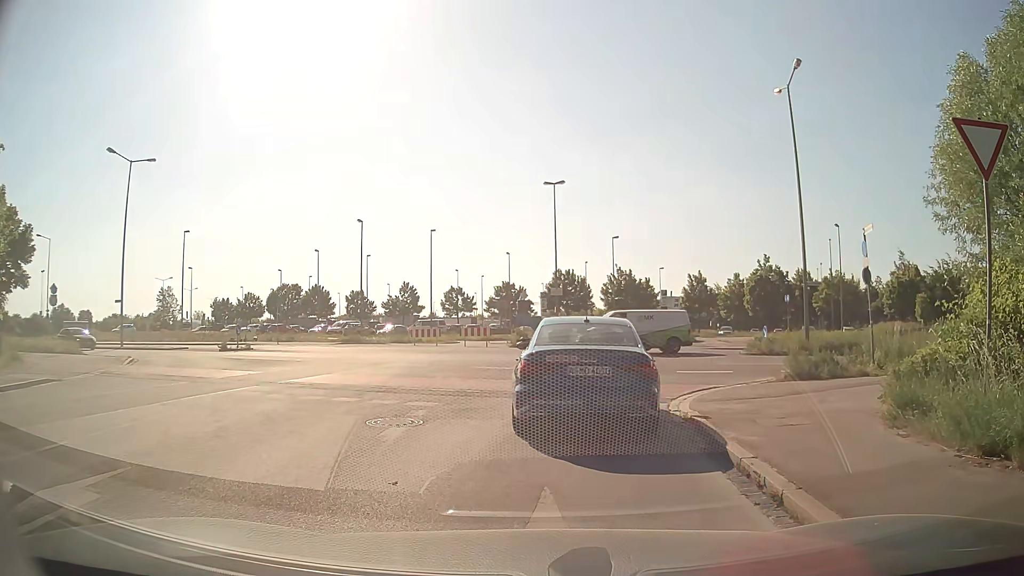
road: residential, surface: asphalt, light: Day
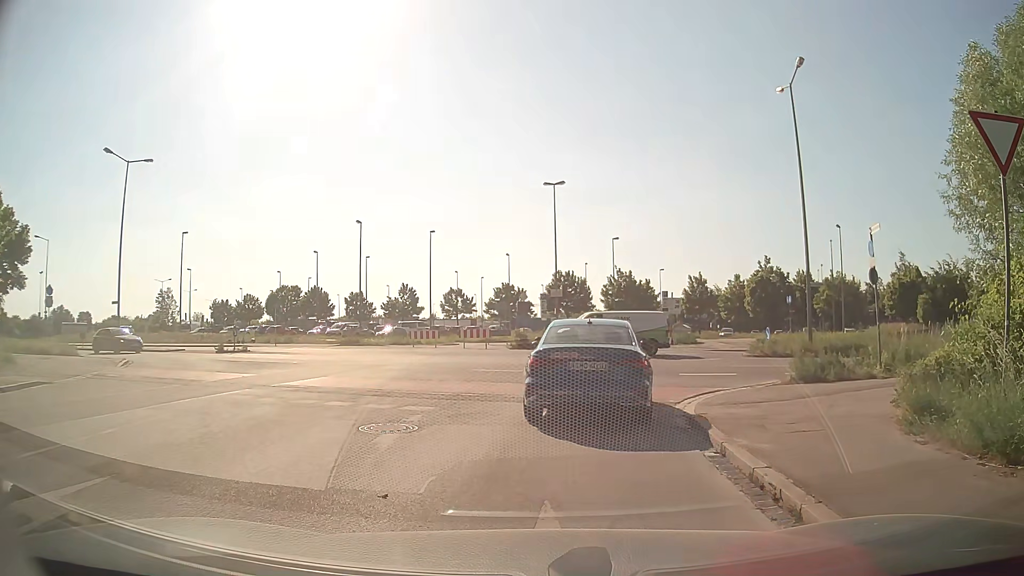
(0.0, +0.4) m; 0°
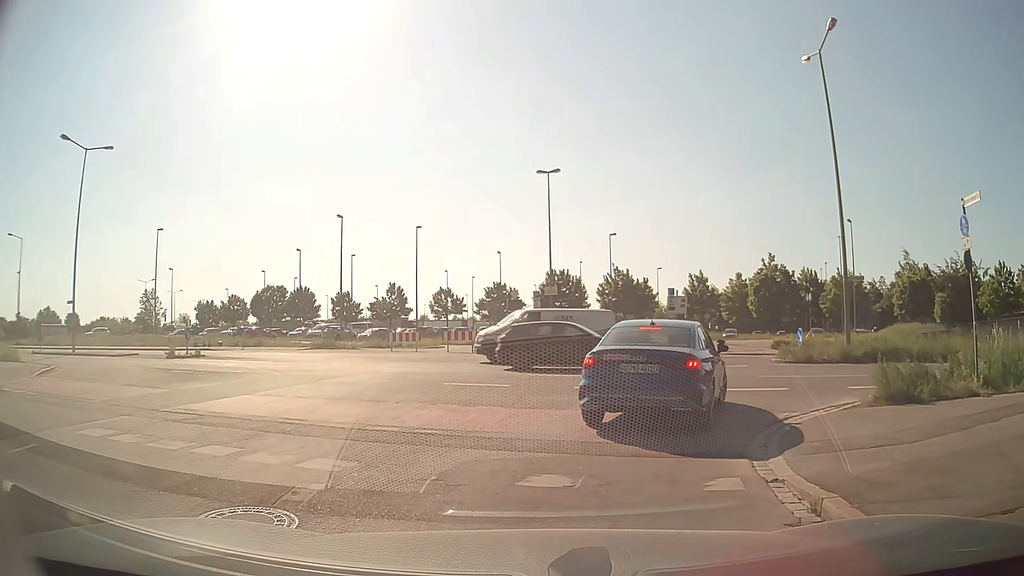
(-0.1, +4.5) m; 0°
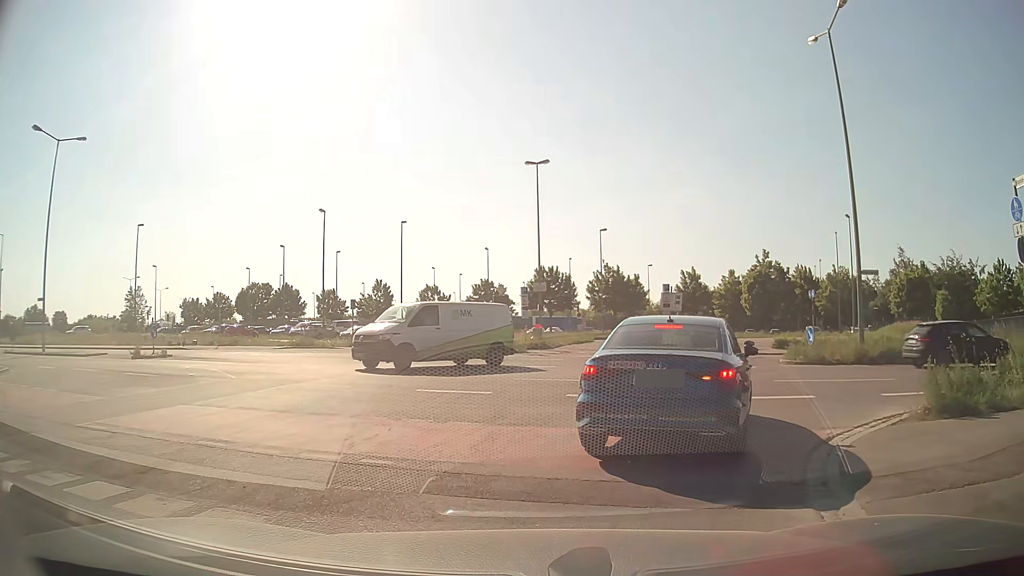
(0.0, +2.0) m; +1°
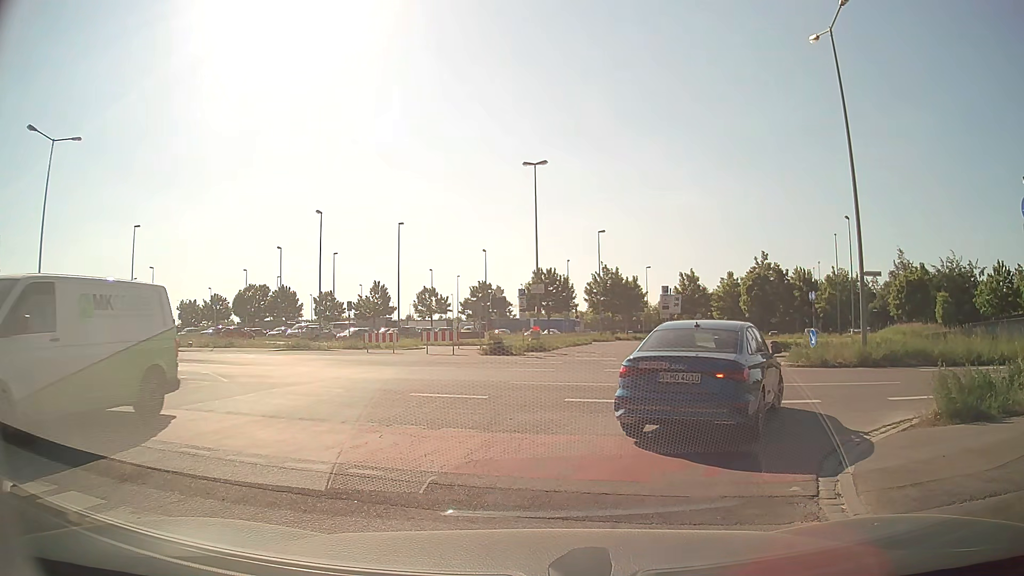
(0.0, +0.5) m; 0°
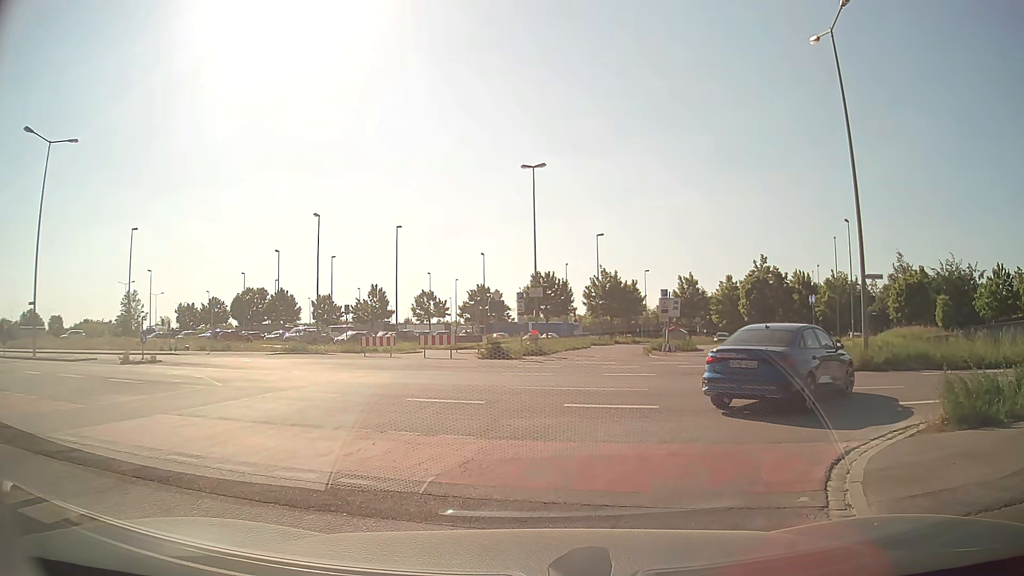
(0.0, +0.3) m; 0°
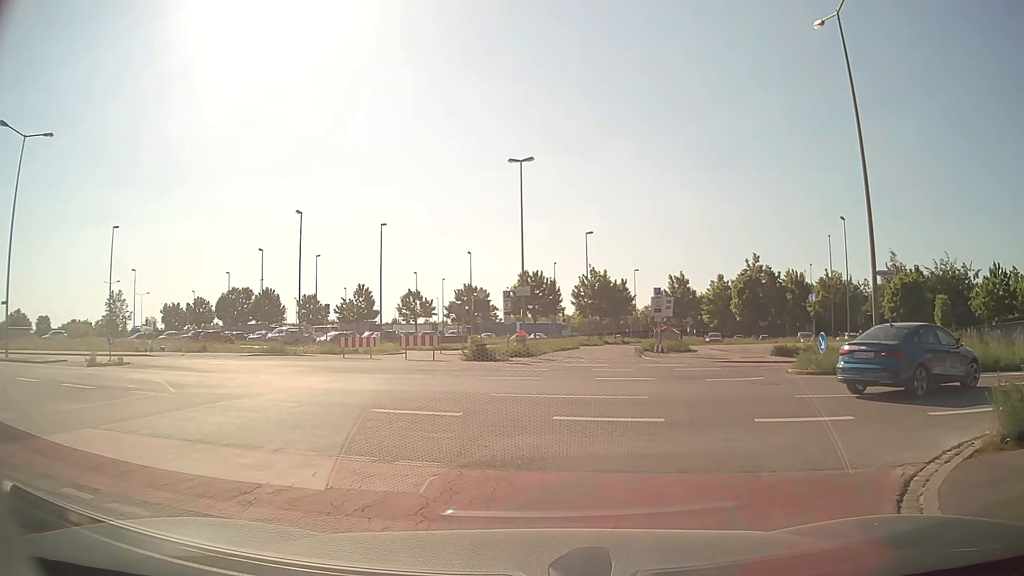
(0.0, +1.8) m; -1°
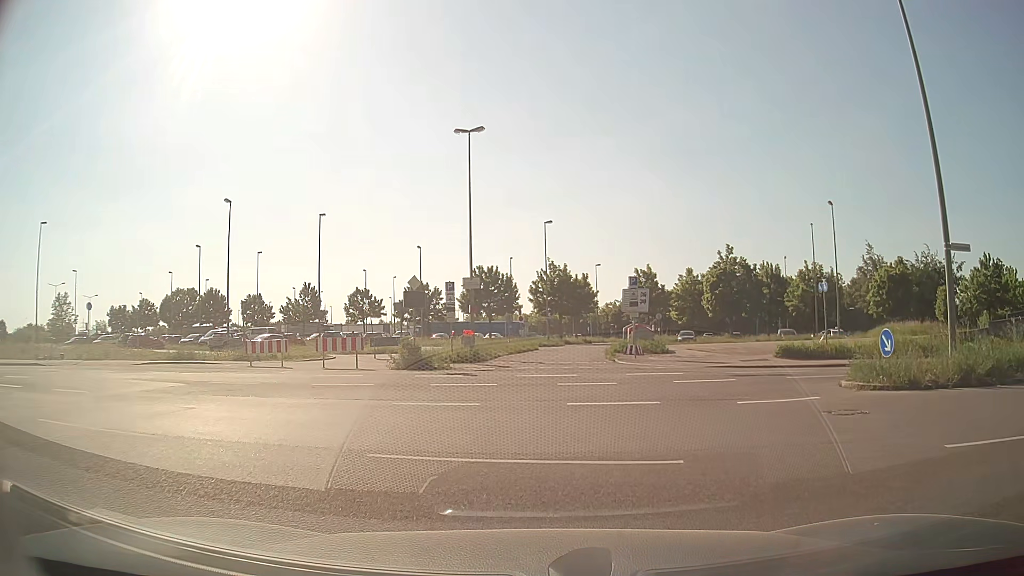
(+0.5, +6.8) m; +7°
(0, +10) (0, +20) (0, +30) (+1, +40) (+2, +50) (+4, +60) (+5, +70) (+7, +79) (+9, +89) (+11, +99) m
